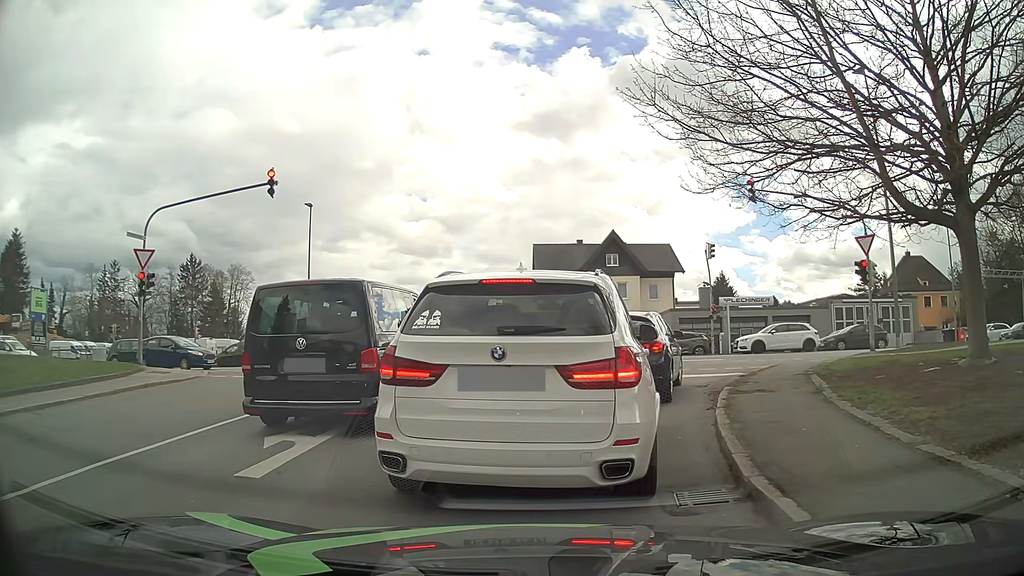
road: residential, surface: asphalt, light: Day
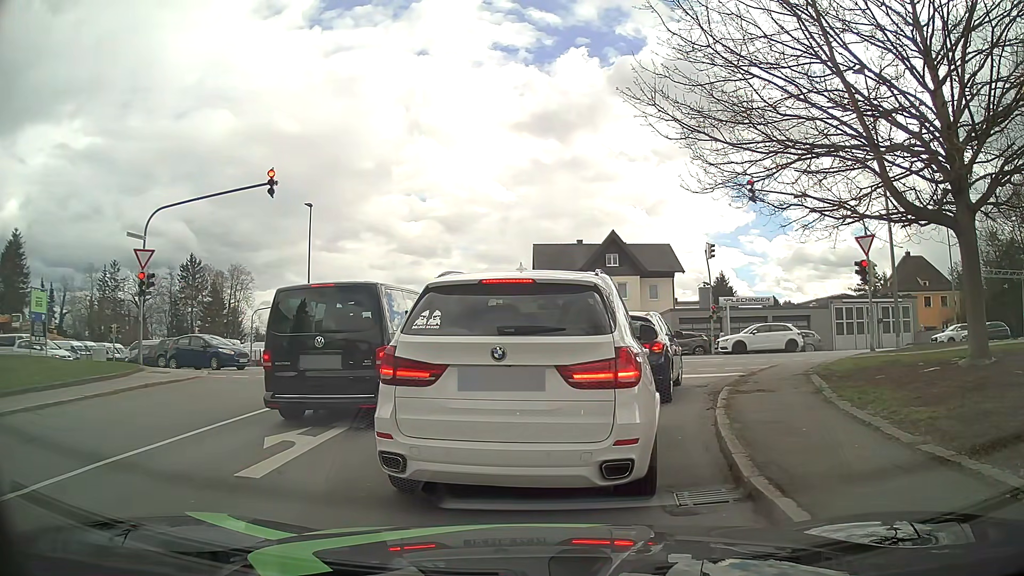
(0.0, 0.0) m; 0°
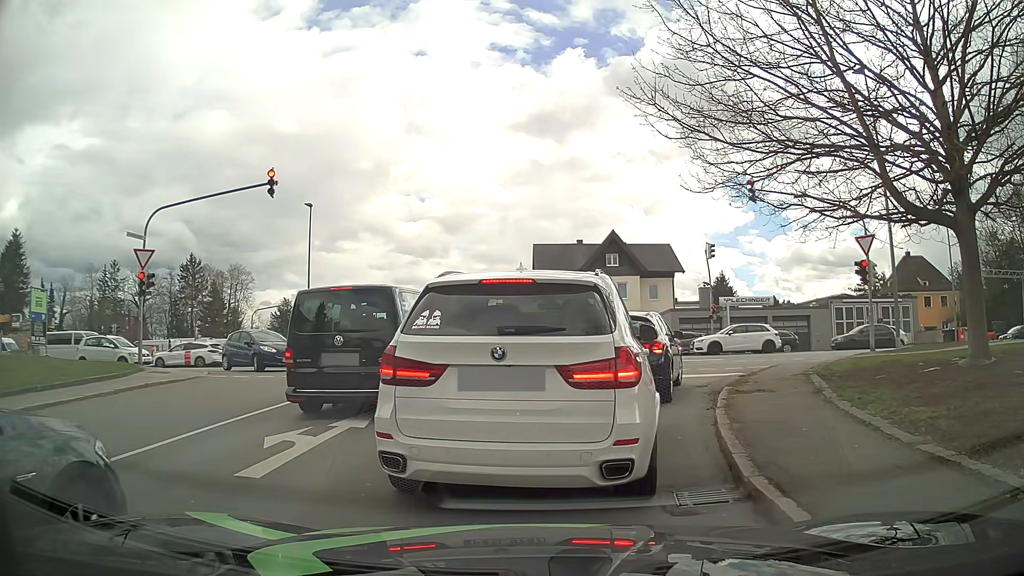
(0.0, 0.0) m; 0°
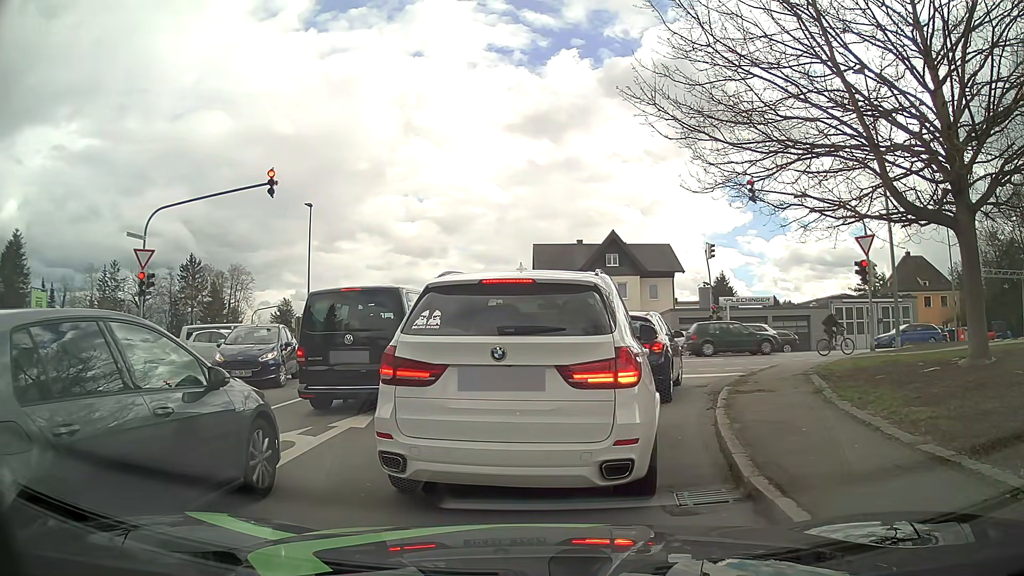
(0.0, 0.0) m; 0°
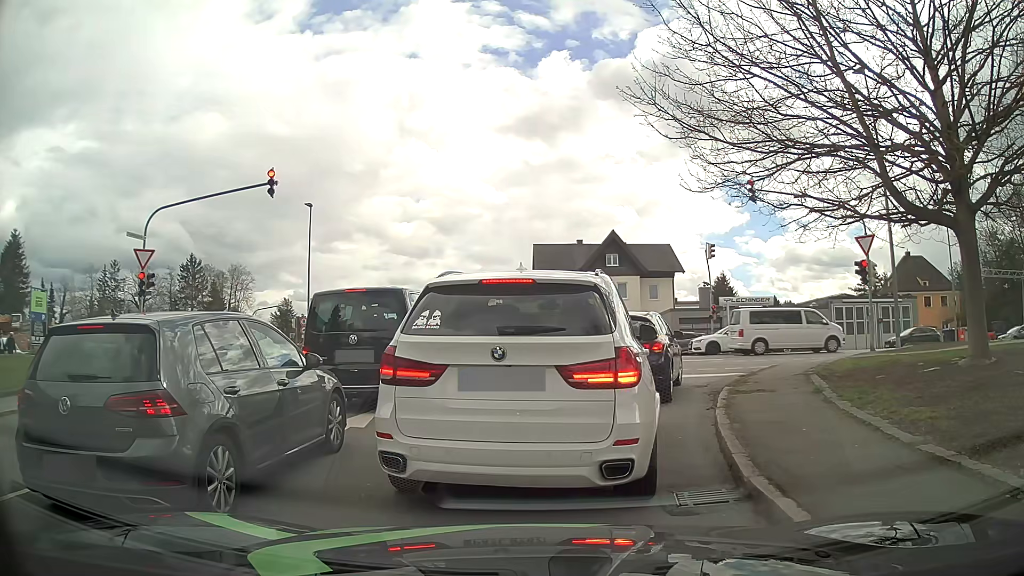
(0.0, 0.0) m; 0°
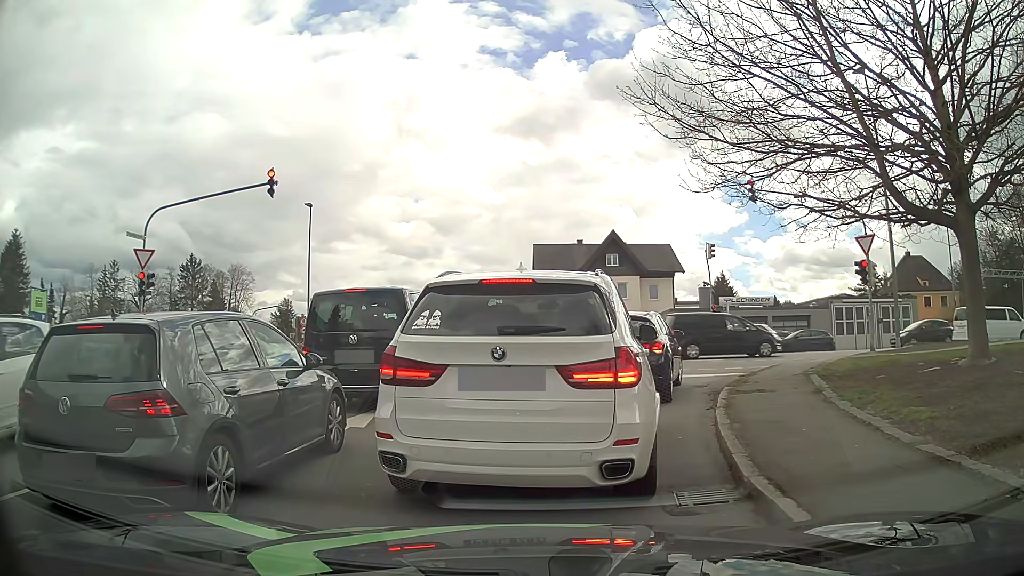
(0.0, 0.0) m; 0°
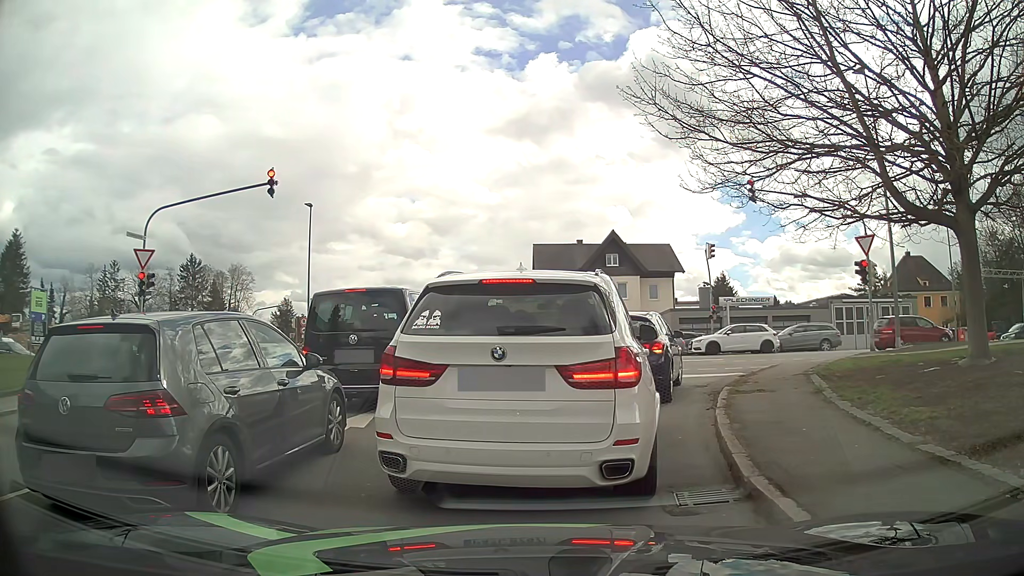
(0.0, 0.0) m; 0°
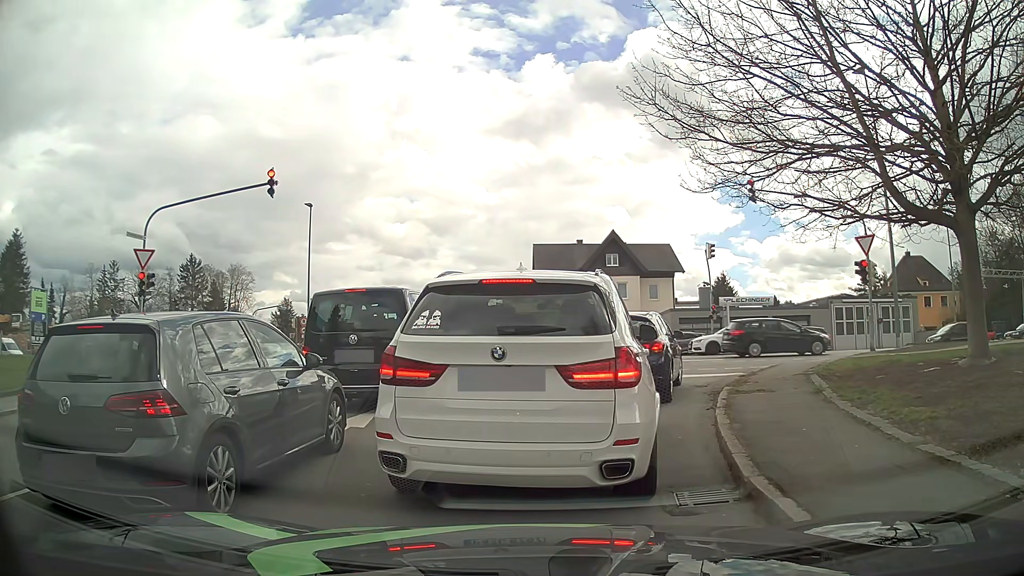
(0.0, 0.0) m; 0°
